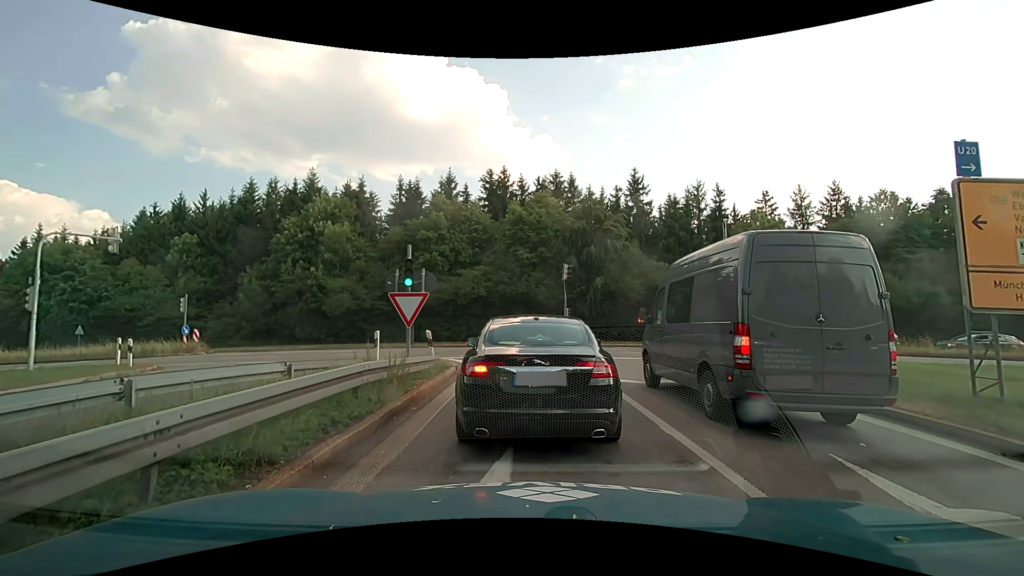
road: motorway_link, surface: asphalt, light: Day
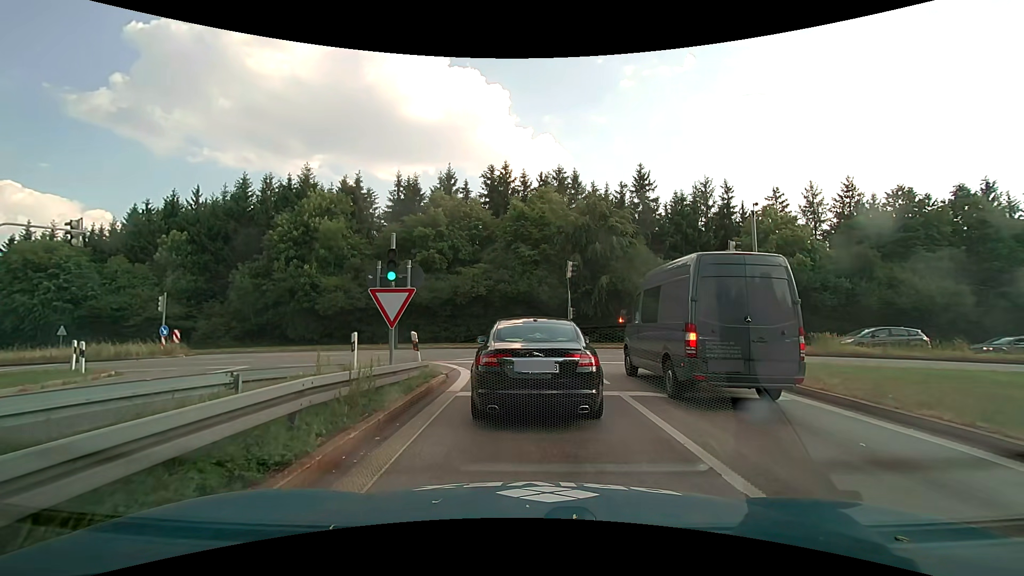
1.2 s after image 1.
(0.0, +2.2) m; 0°
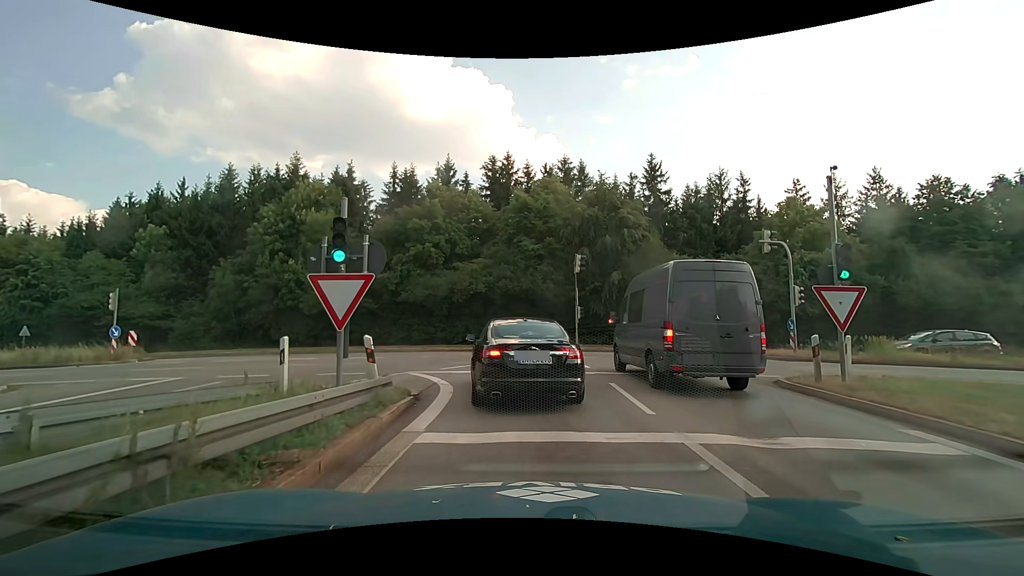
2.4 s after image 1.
(0.0, +3.9) m; -1°
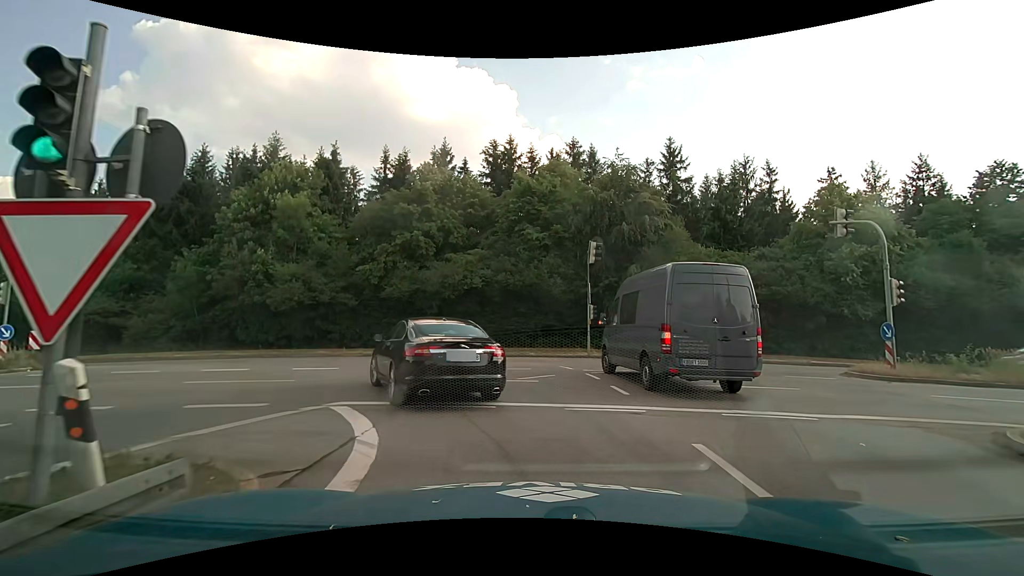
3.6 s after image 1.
(0.0, +5.8) m; 0°
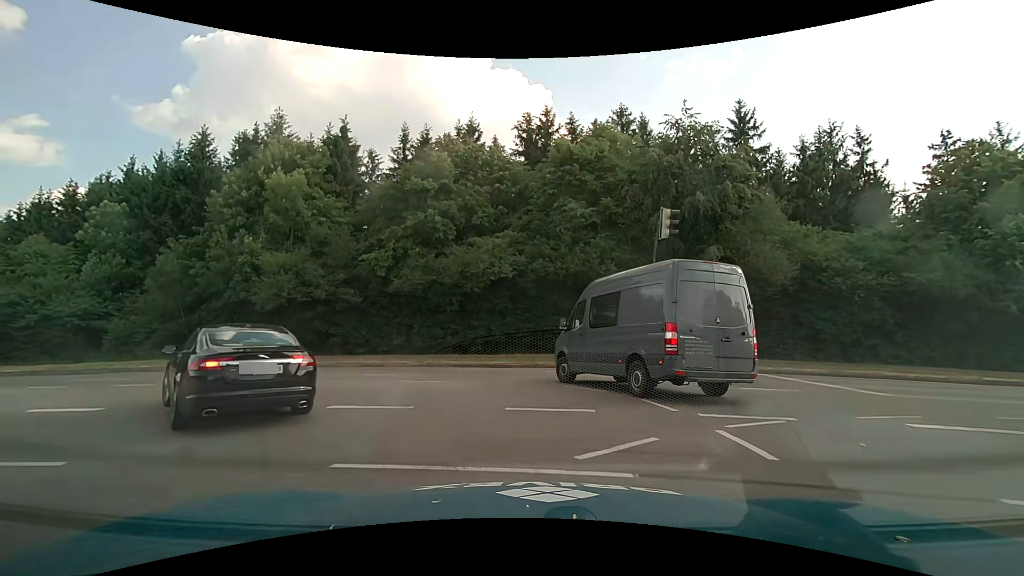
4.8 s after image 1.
(-0.2, +7.5) m; -4°
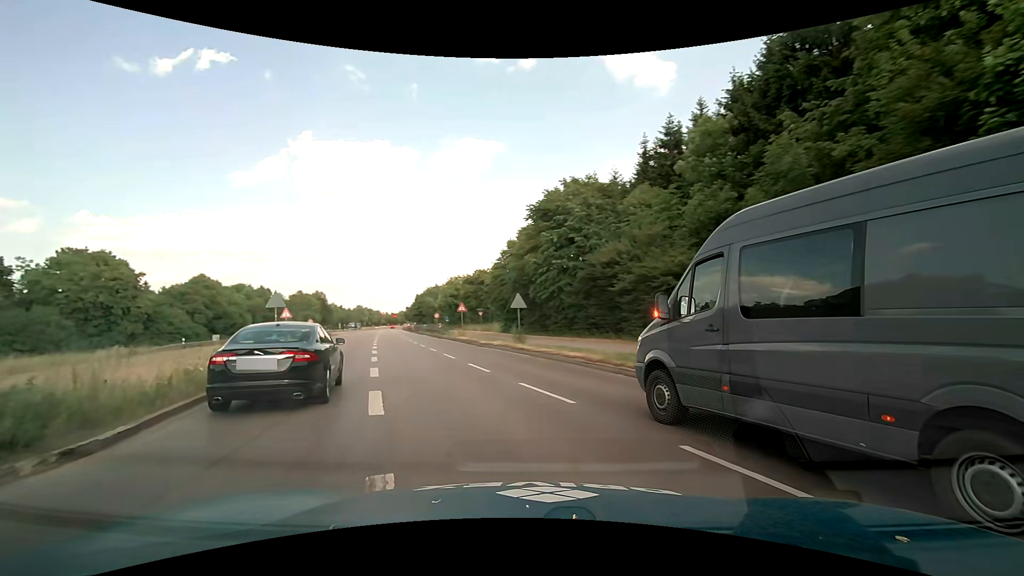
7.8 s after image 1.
(-11.5, +18.9) m; -67°
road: primary
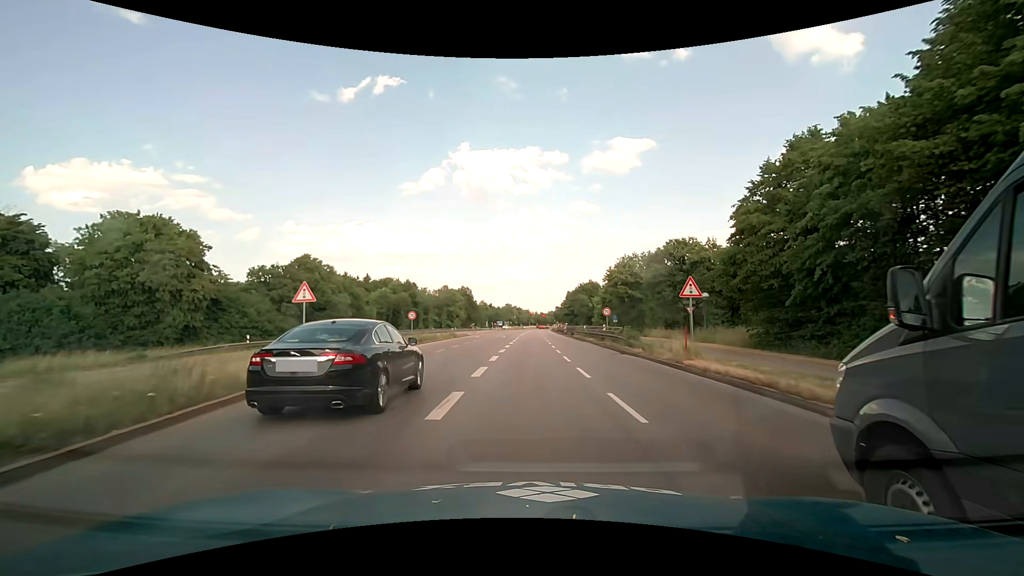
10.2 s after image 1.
(-5.7, +24.5) m; -17°
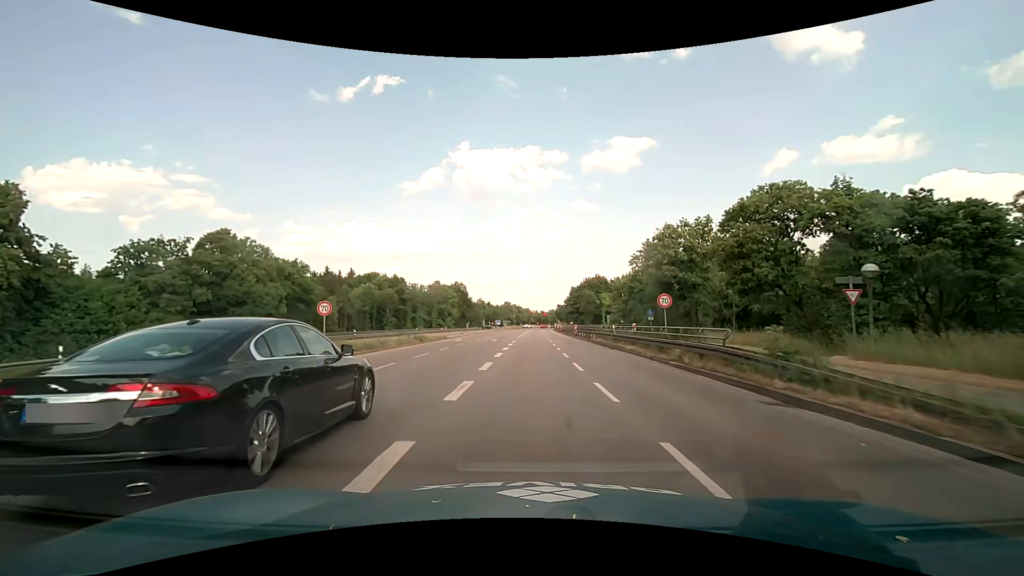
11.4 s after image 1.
(0.0, +16.6) m; 0°
(0, +10) (0, +20) (0, +30) (0, +40) (0, +50) (+1, +60) (+1, +70) (+1, +80) (+1, +90) (+2, +100) m
